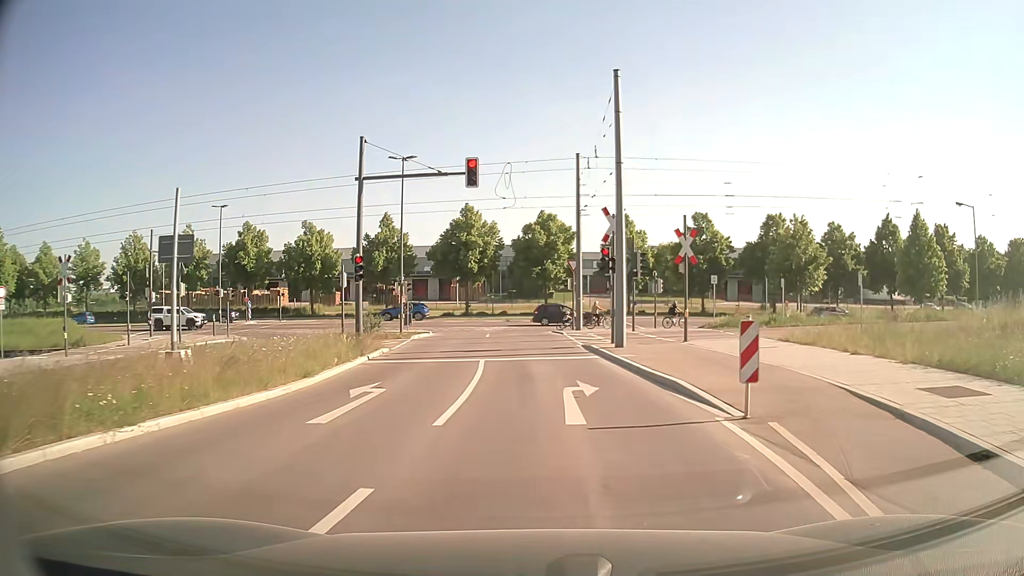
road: tertiary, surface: asphalt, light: Day
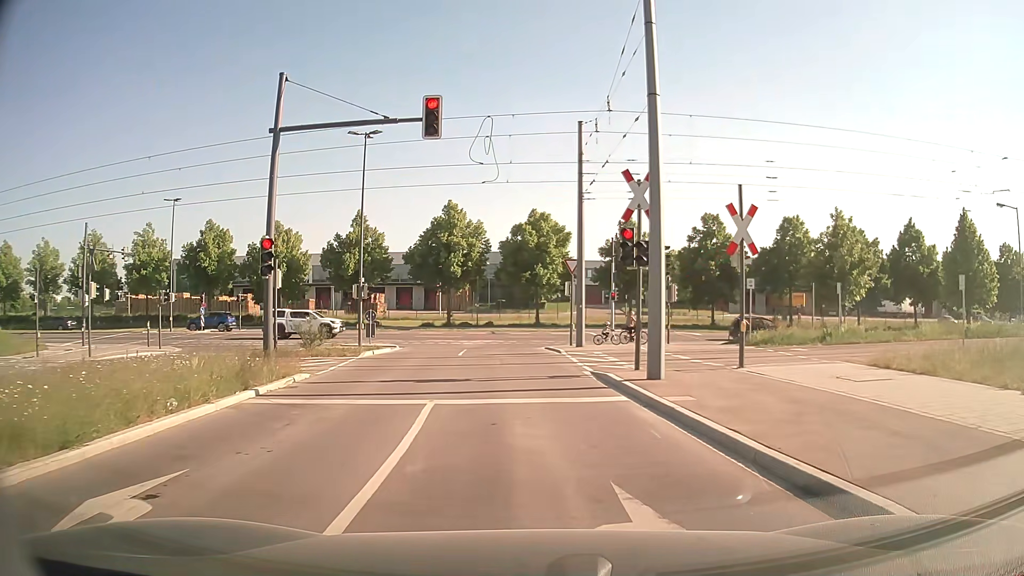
(+0.1, +7.2) m; +1°
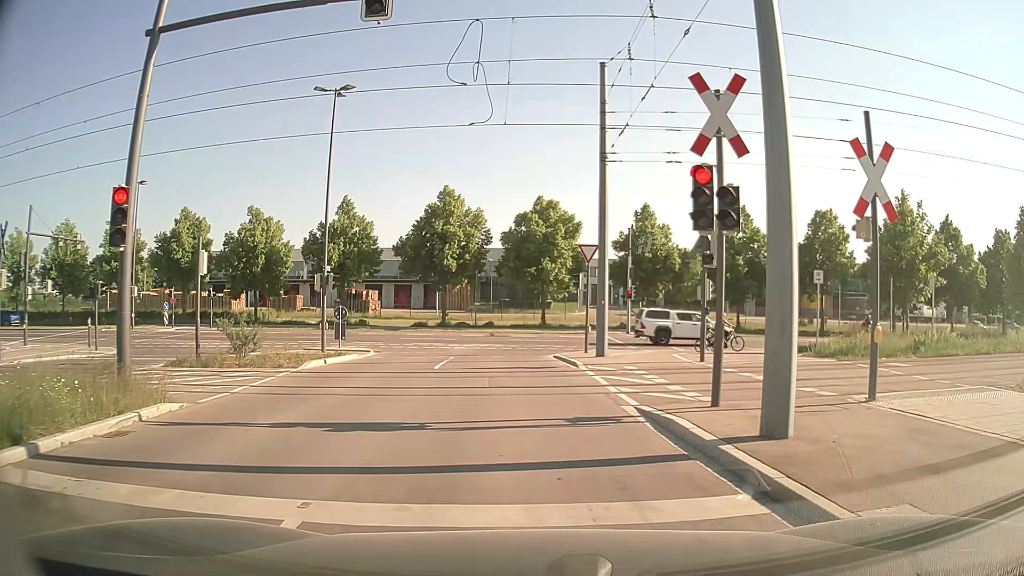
(0.0, +6.1) m; -1°
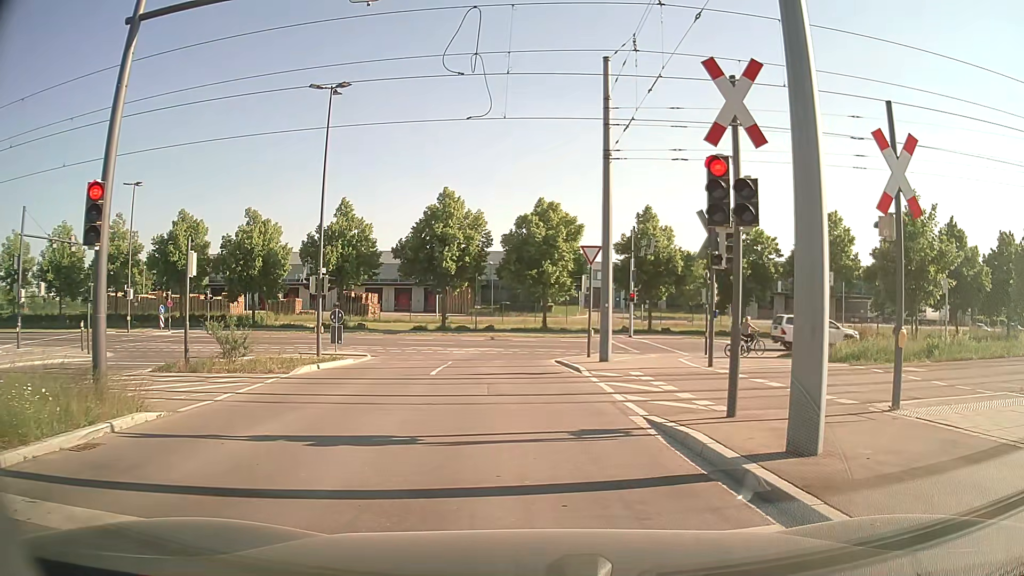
(0.0, +0.6) m; +1°
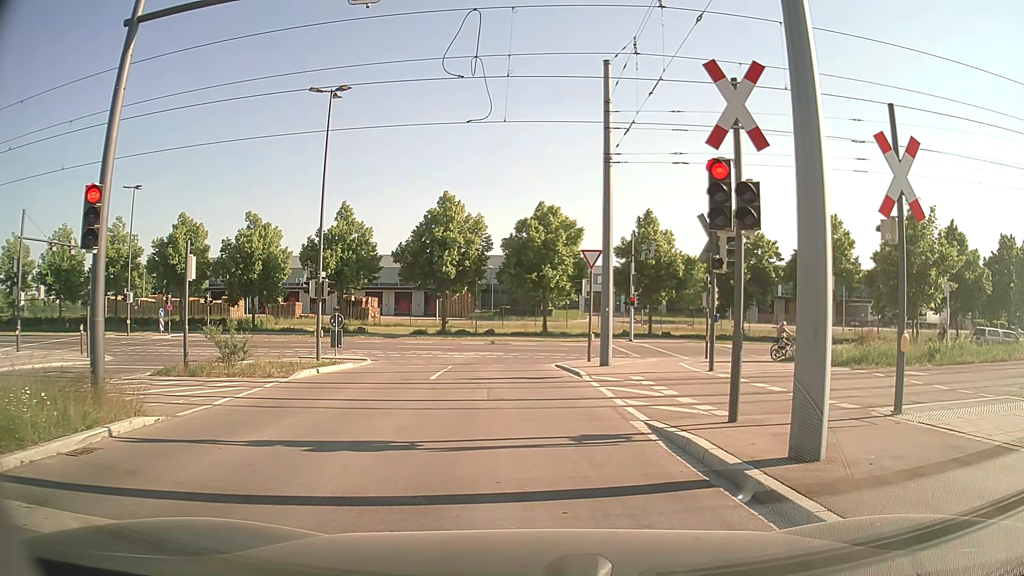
(0.0, +0.1) m; 0°
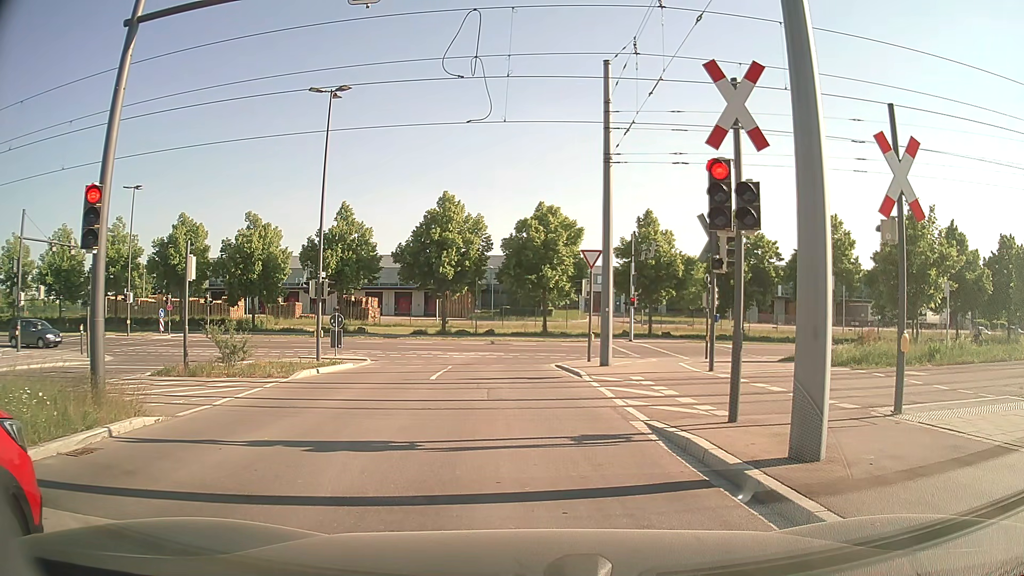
(0.0, 0.0) m; 0°
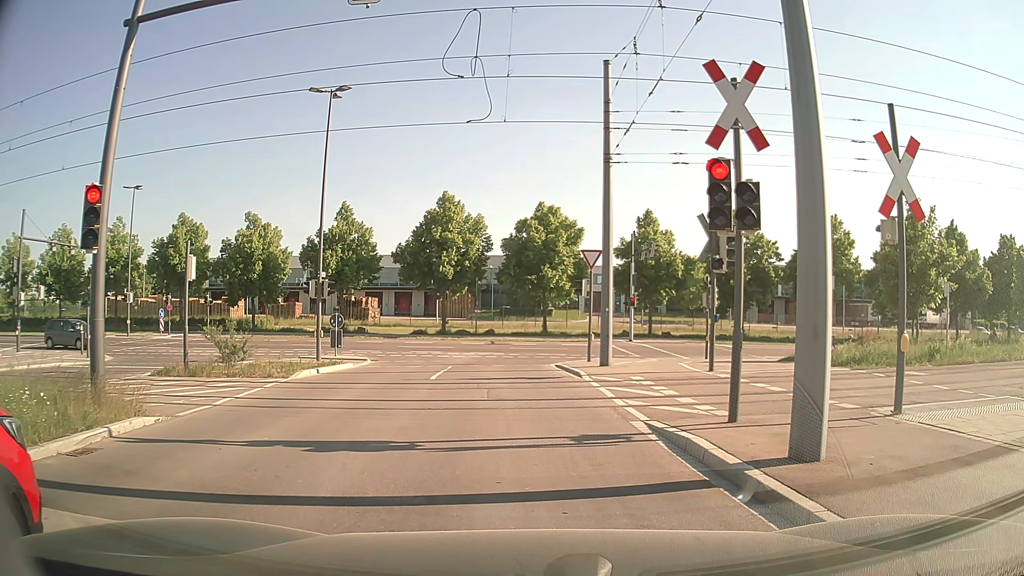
(0.0, 0.0) m; 0°
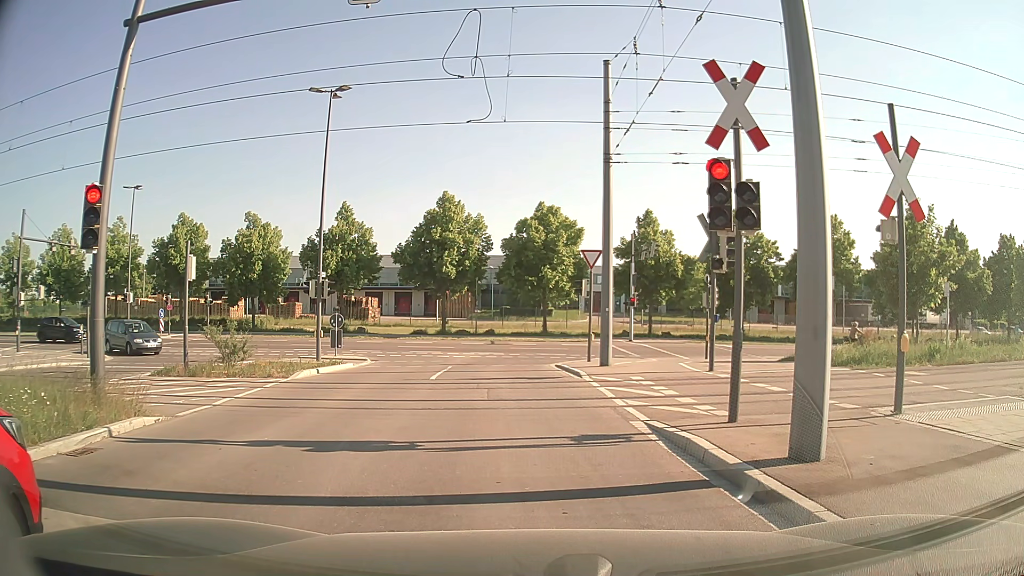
(0.0, 0.0) m; 0°
(0, +10) (-1, +20) (0, +30) (+7, +36) (+17, +38) (+27, +38) (+37, +38) (+47, +39) (+57, +39) (+67, +39) m
